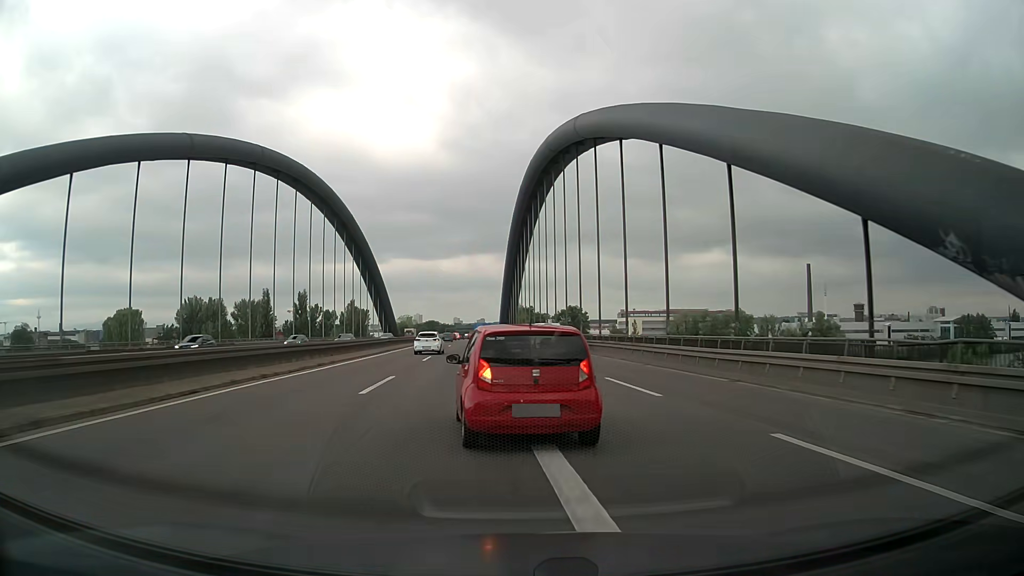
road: motorway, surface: asphalt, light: Day
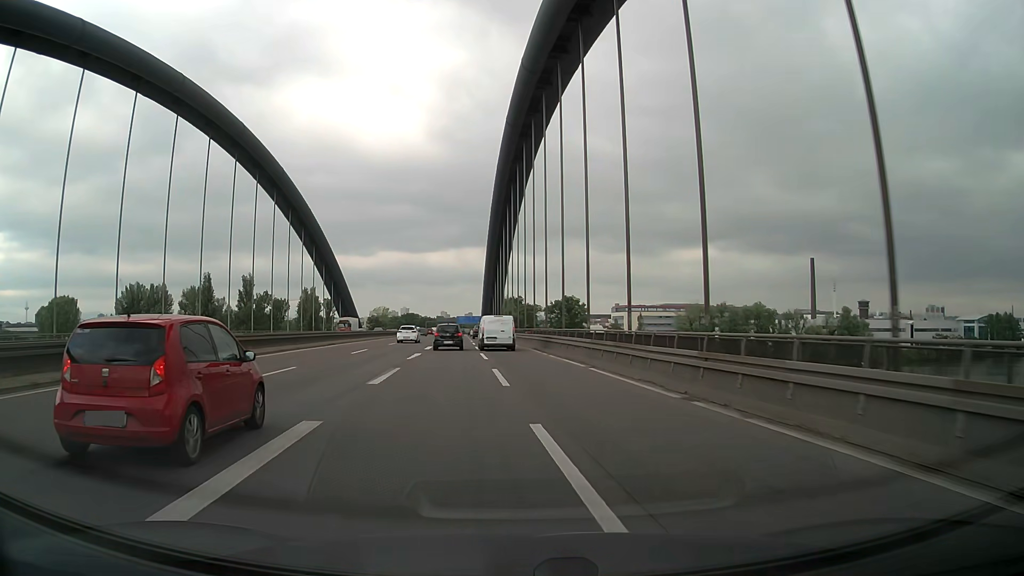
(+0.4, +36.4) m; +1°
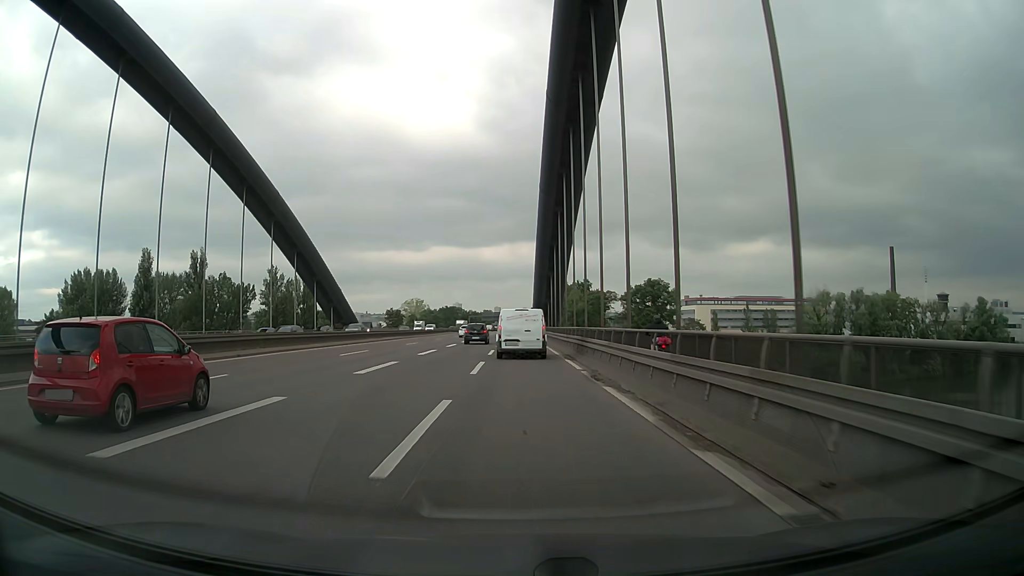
(-2.4, +57.7) m; -5°
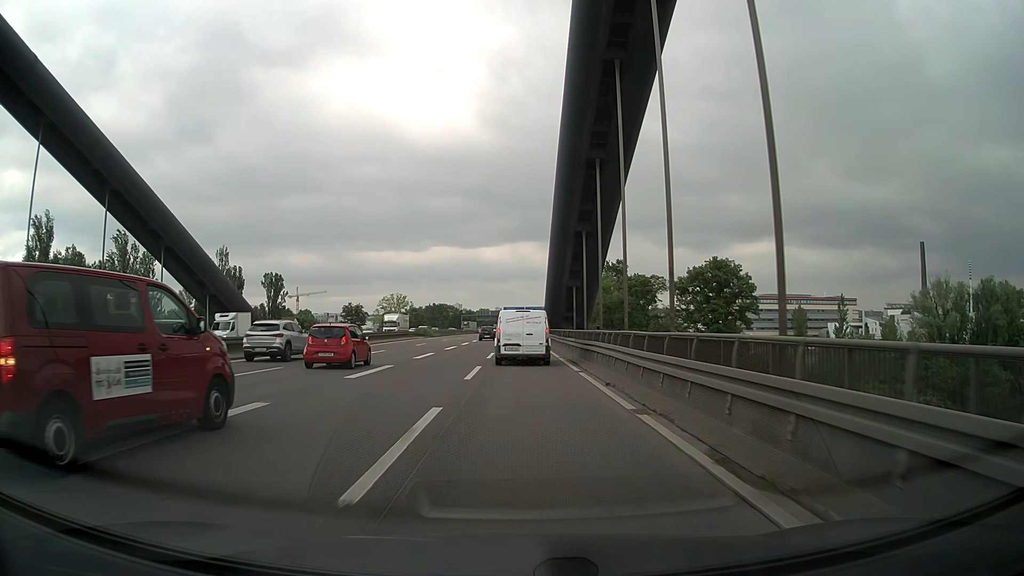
(0.0, +49.2) m; 0°
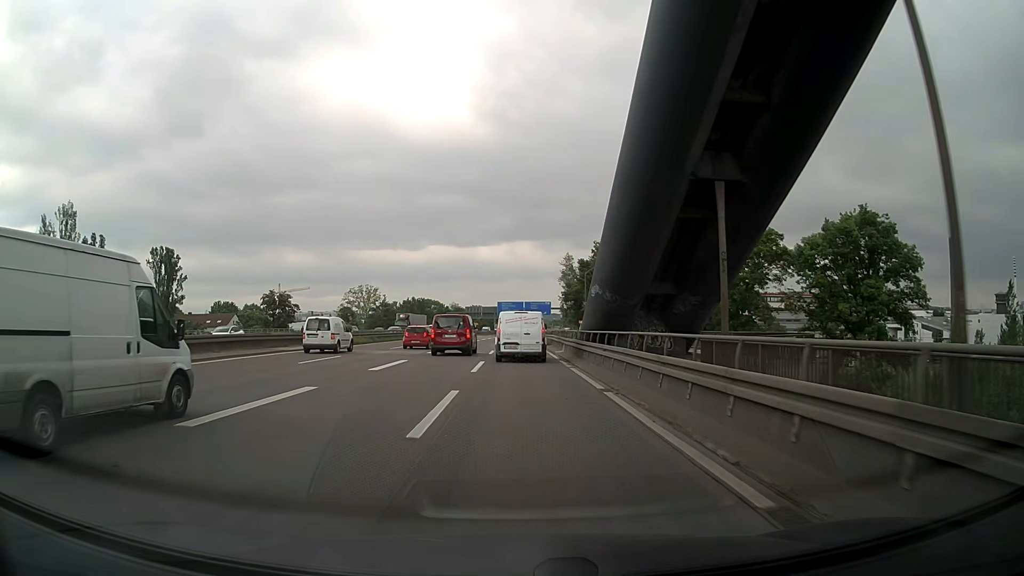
(+0.1, +46.3) m; 0°
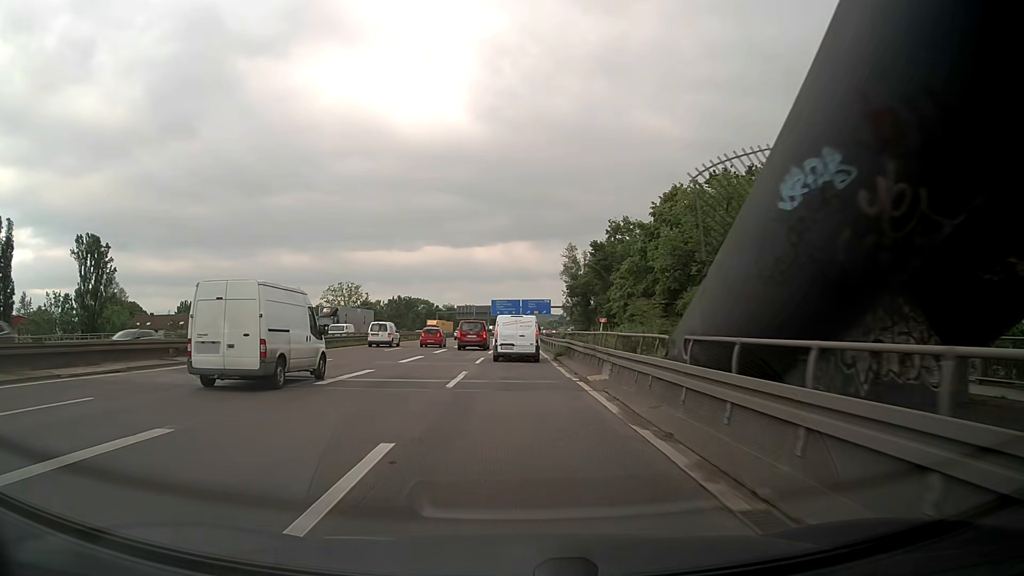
(+0.1, +18.7) m; 0°
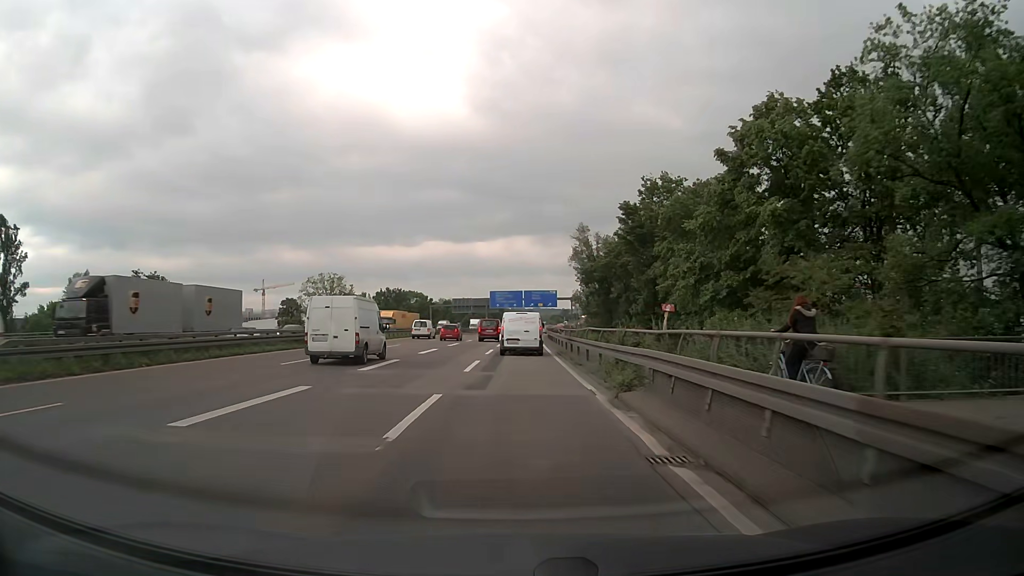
(0.0, +19.1) m; 0°
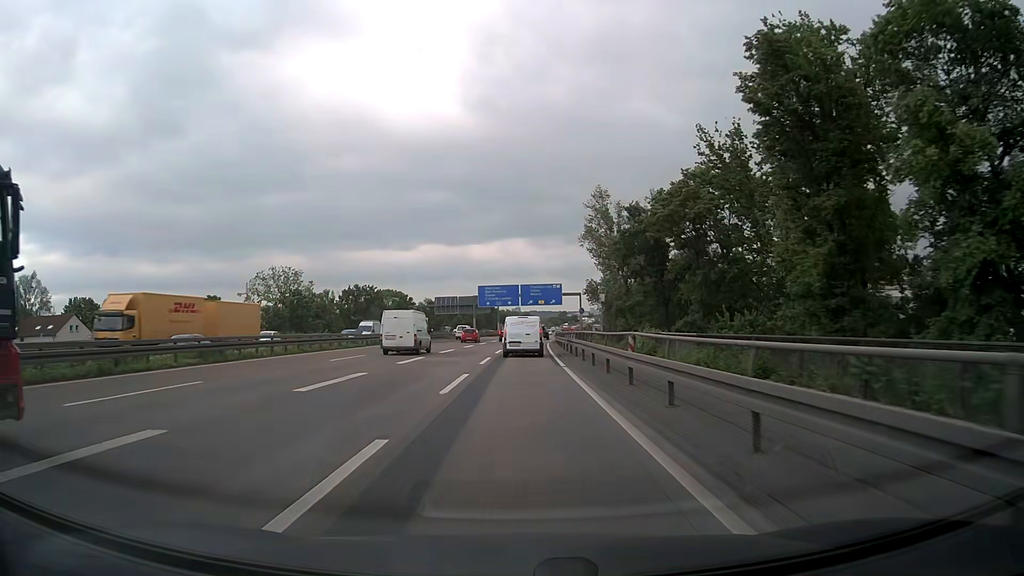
(+0.2, +29.9) m; 0°
(0, +10) (0, +20) (0, +30) (0, +40) (+1, +50) (+1, +60) (+2, +70) (+2, +80) (+3, +90) (+4, +100) m
